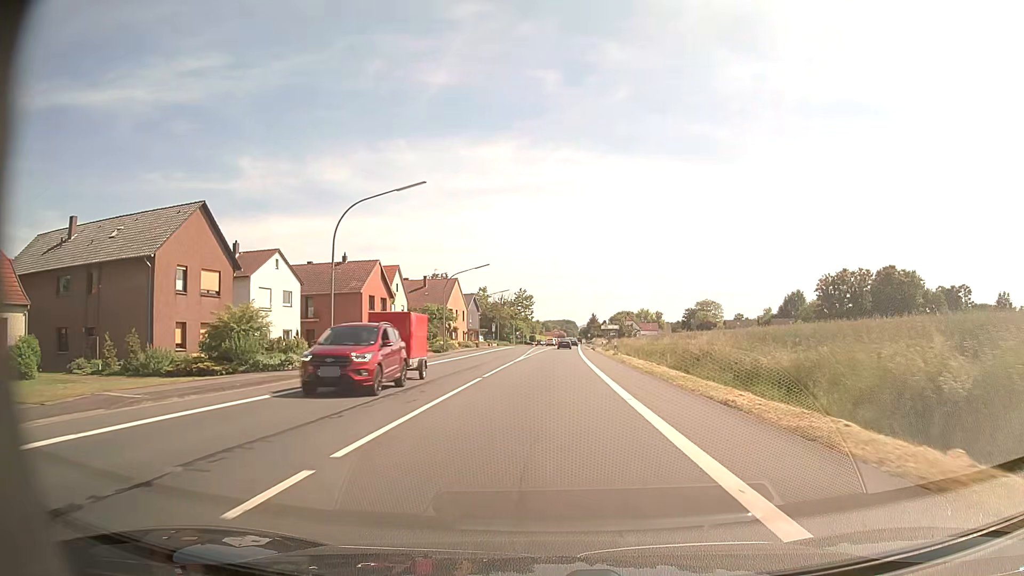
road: primary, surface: asphalt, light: Day
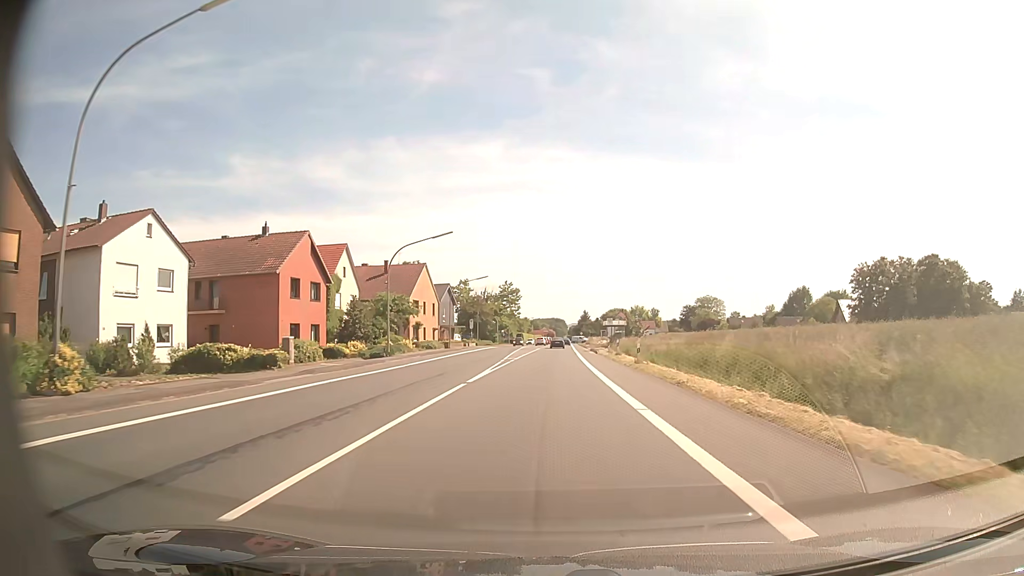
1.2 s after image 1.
(+0.2, +18.2) m; +1°
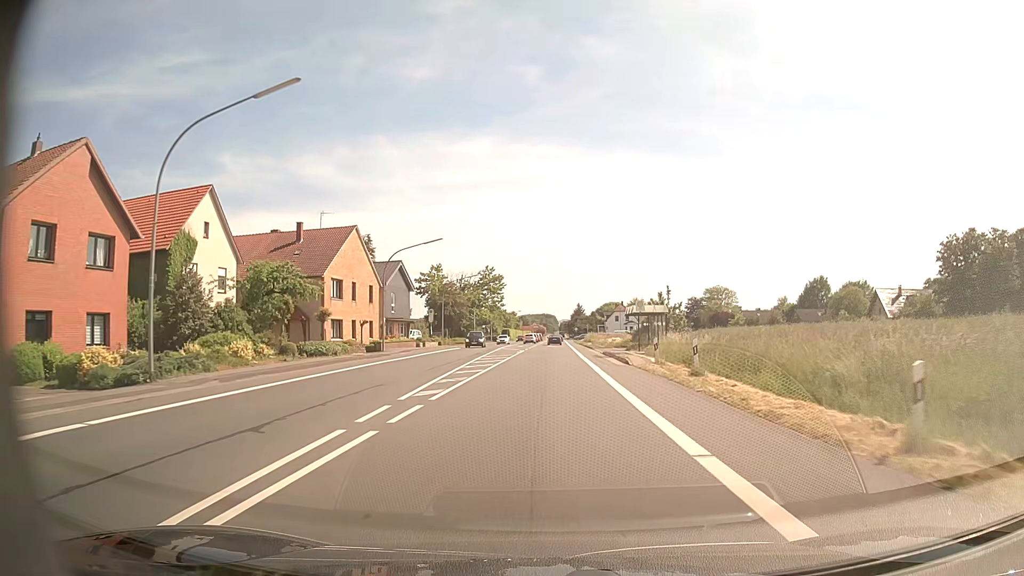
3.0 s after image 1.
(+0.2, +26.5) m; +1°
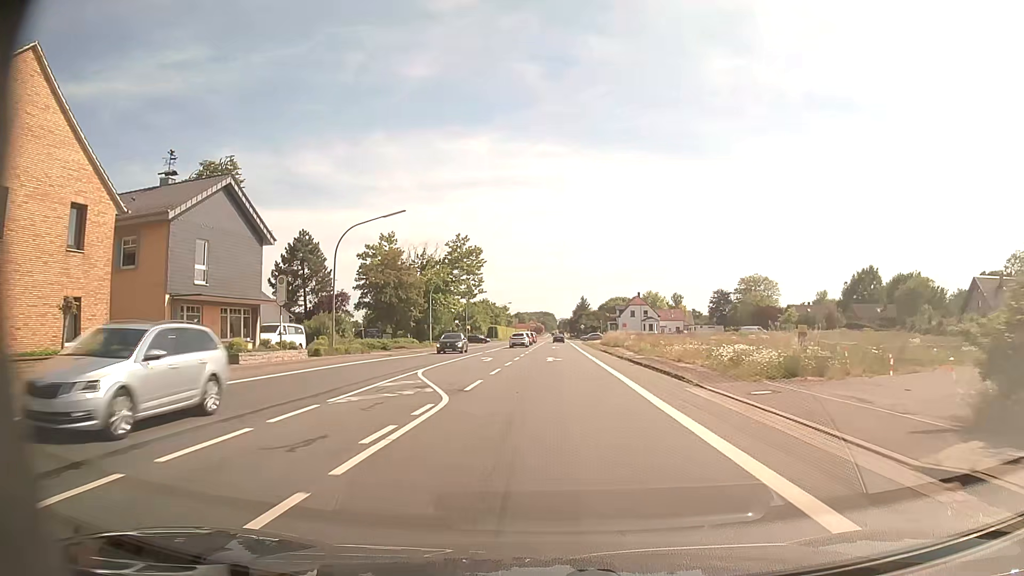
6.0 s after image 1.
(+0.1, +39.7) m; 0°
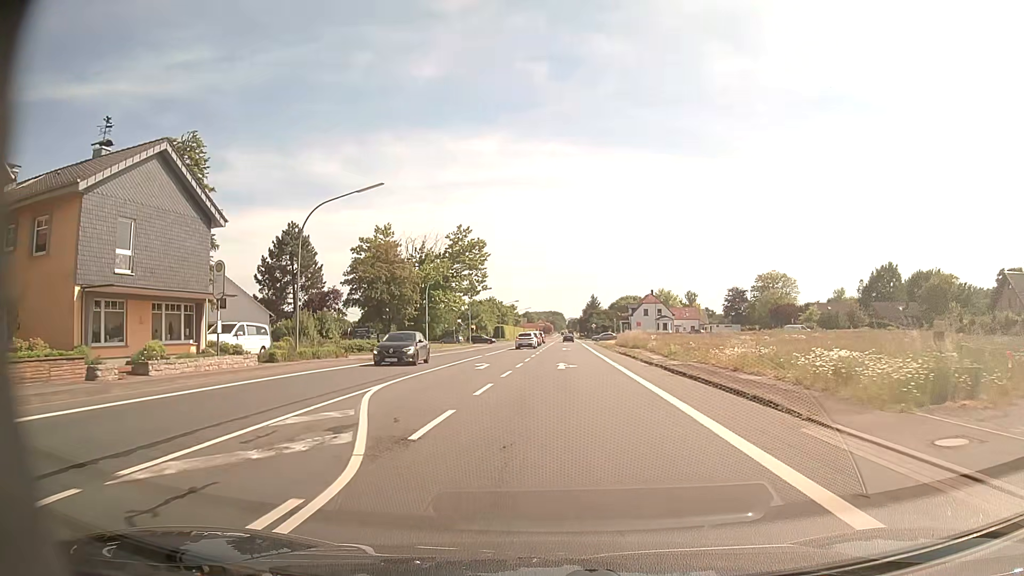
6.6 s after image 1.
(0.0, +7.1) m; -1°
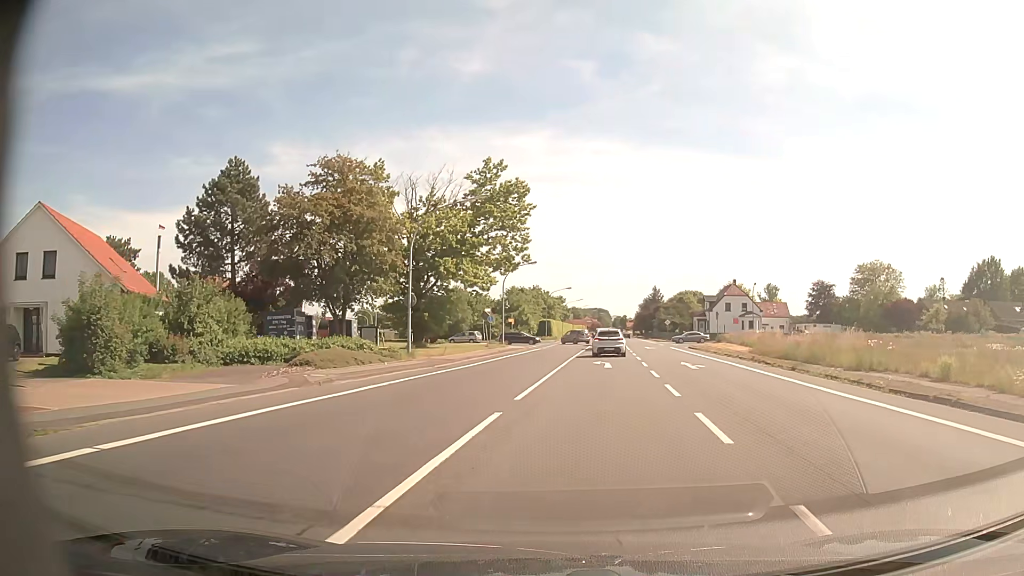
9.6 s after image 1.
(-2.4, +29.9) m; -4°
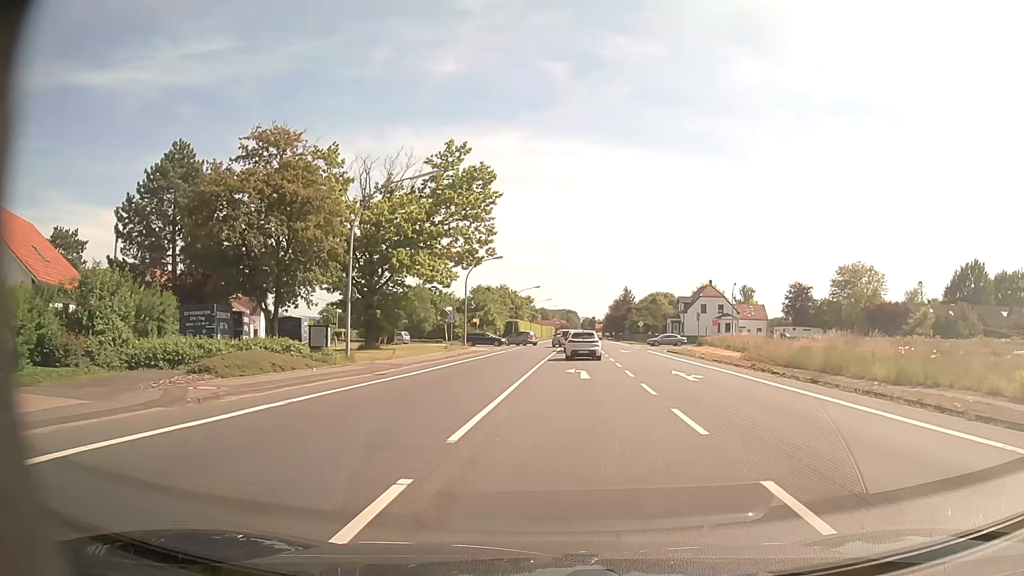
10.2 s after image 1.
(+0.1, +5.0) m; +3°
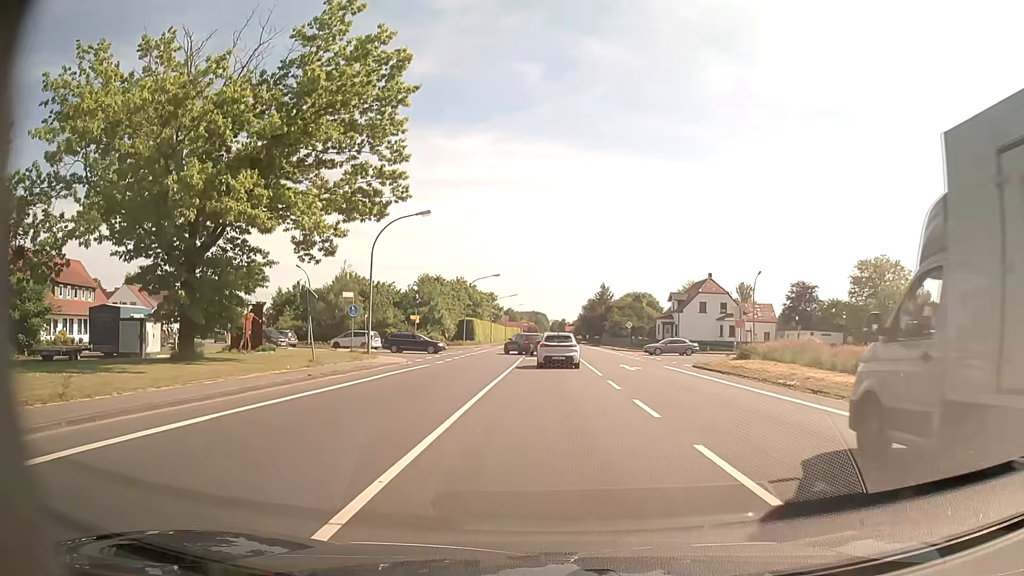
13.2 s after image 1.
(+0.8, +21.6) m; +3°
(0, +10) (0, +20) (0, +30) (0, +40) (0, +50) (-7, +57) (-17, +59) (-27, +62) (-34, +68) (-39, +77) m
